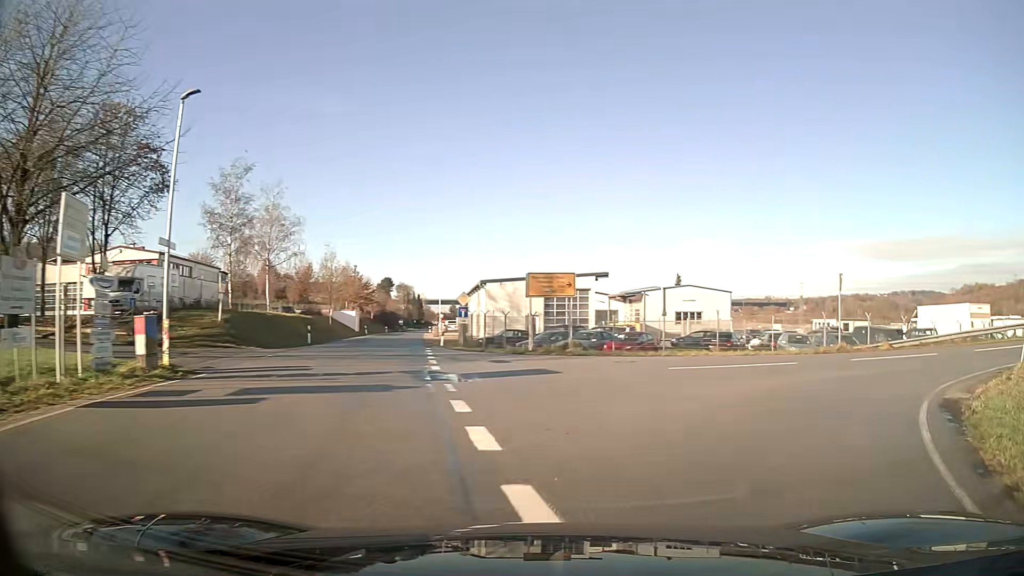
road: unclassified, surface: asphalt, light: Day
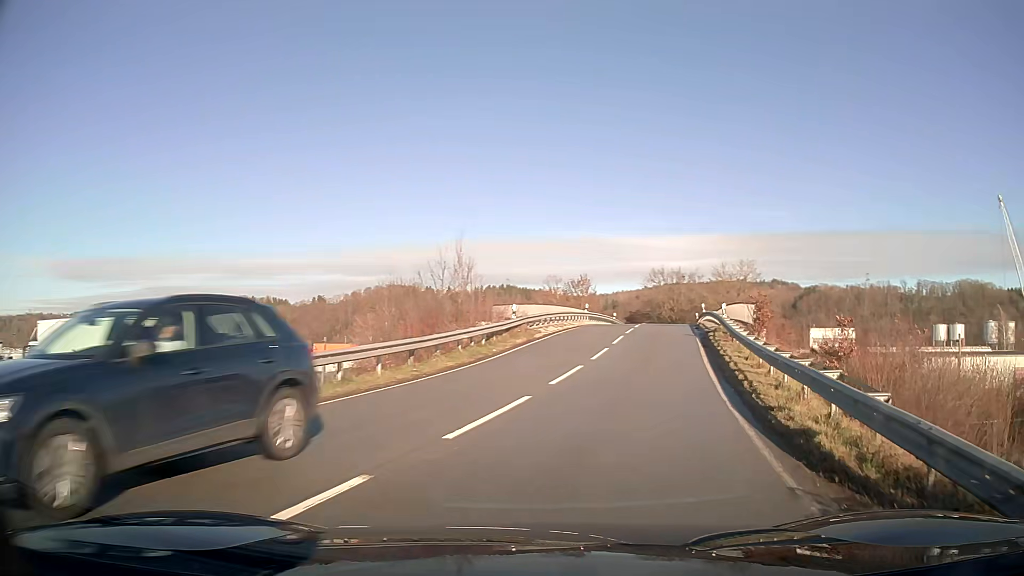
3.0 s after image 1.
(+13.7, +17.9) m; +70°
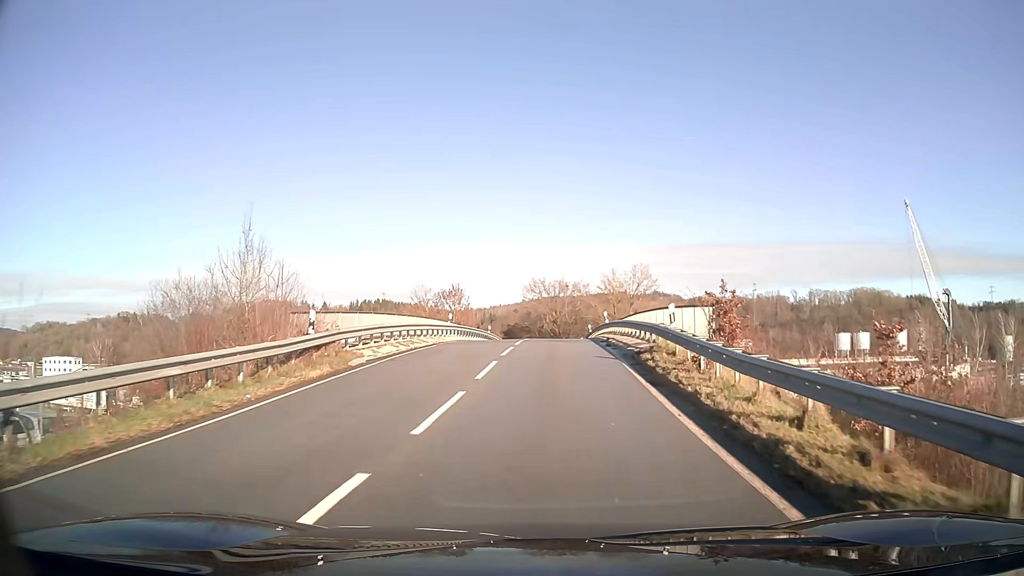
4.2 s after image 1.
(+1.0, +11.8) m; +8°
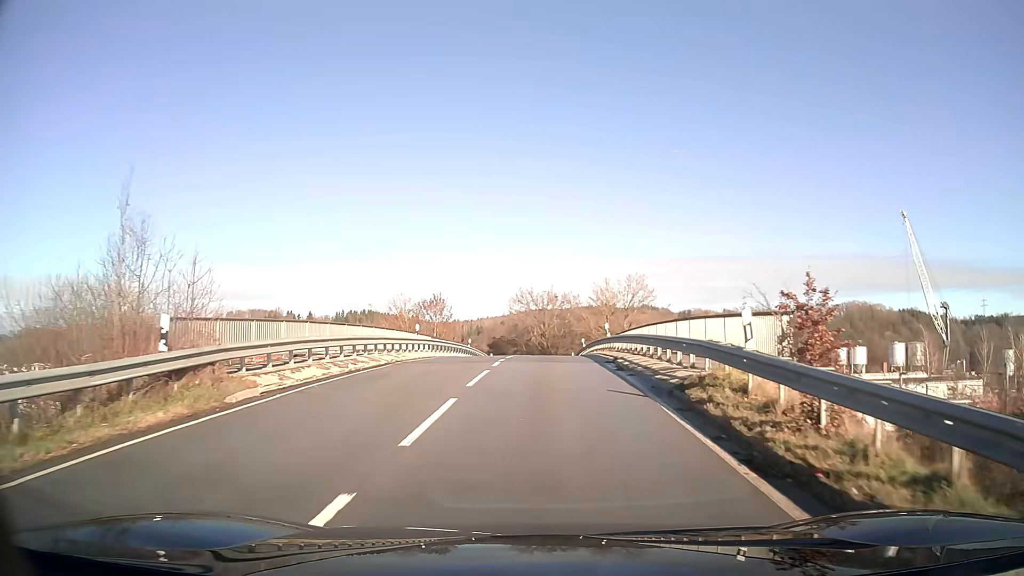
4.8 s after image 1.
(0.0, +6.7) m; +1°
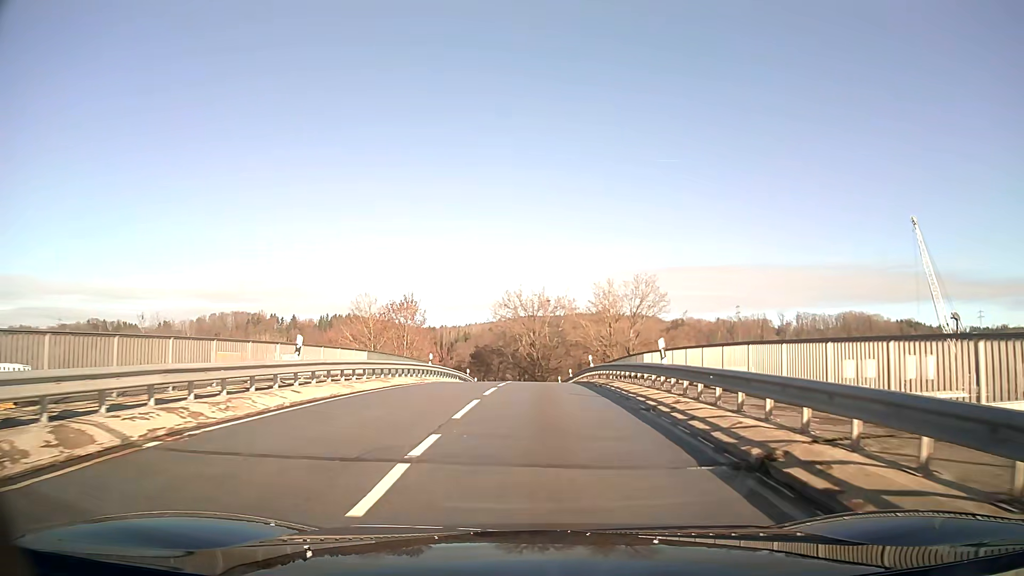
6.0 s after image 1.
(+0.2, +14.5) m; +2°
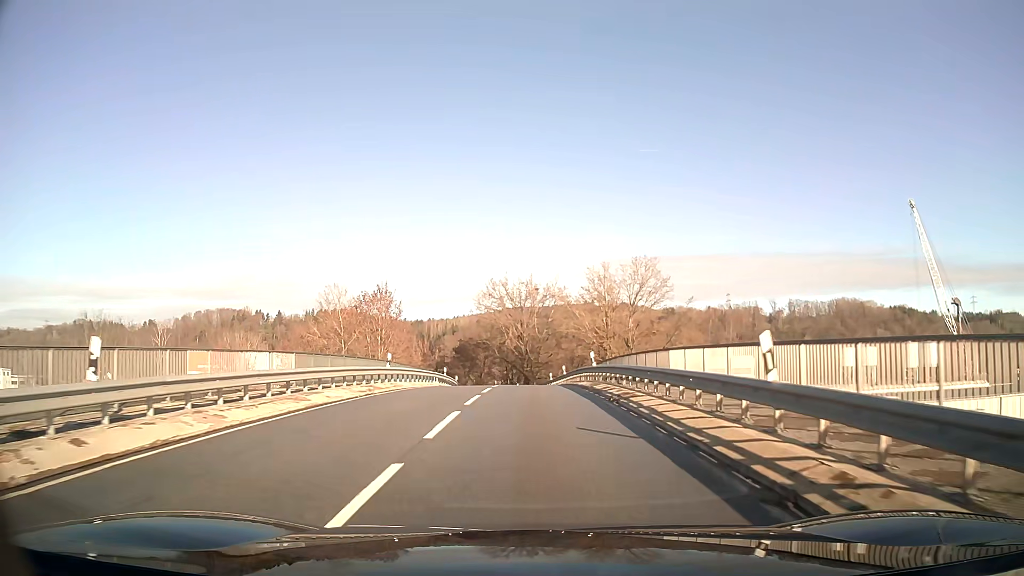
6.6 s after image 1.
(0.0, +7.7) m; +1°
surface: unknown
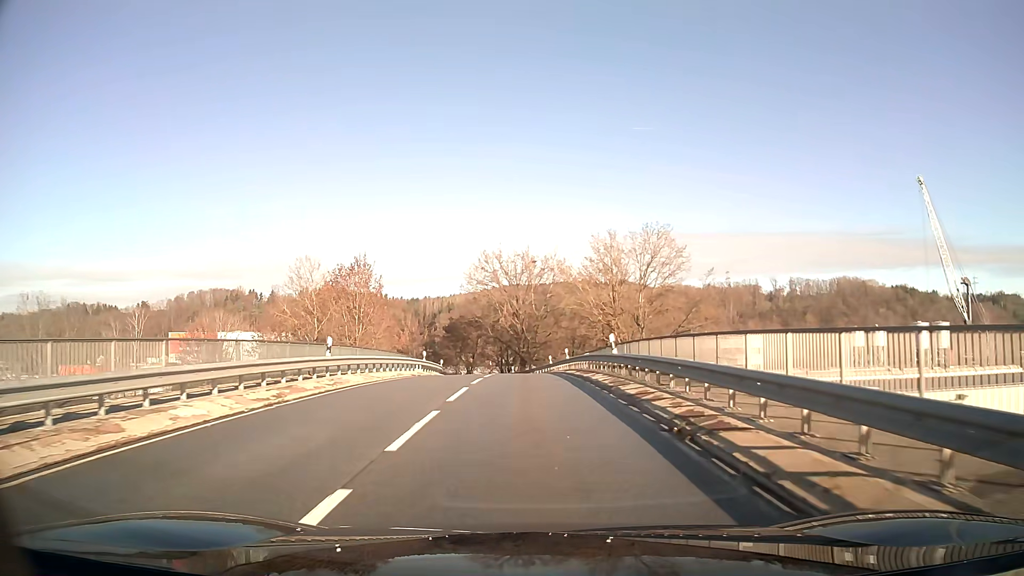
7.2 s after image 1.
(0.0, +7.9) m; 0°
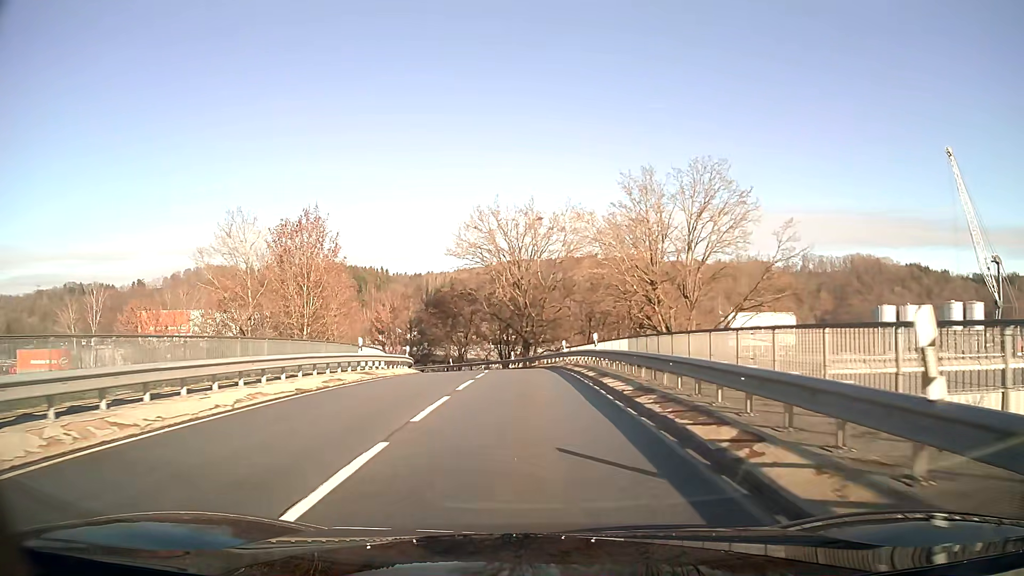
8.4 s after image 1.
(-0.1, +15.9) m; -1°
(0, +10) (0, +20) (-1, +30) (-2, +40) (-4, +50) (-9, +59) (-14, +67) (-21, +74) (-30, +80) (-39, +83) m
